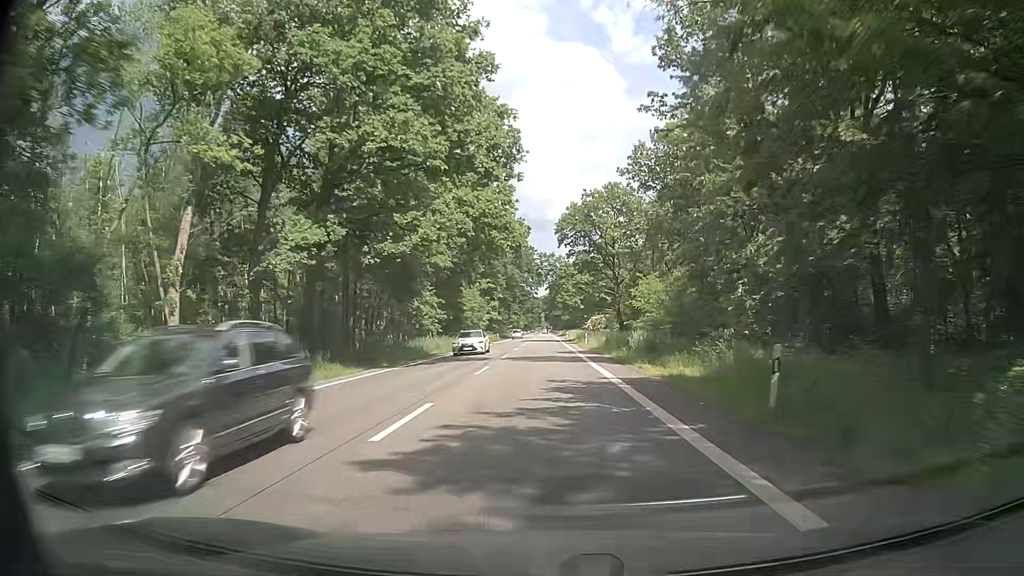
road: secondary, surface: asphalt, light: Day
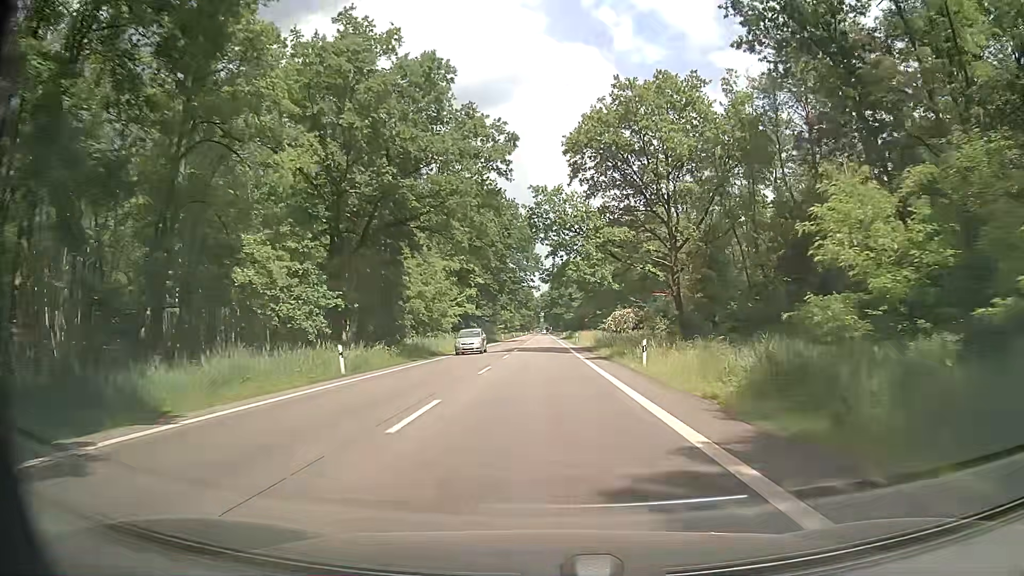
(0.0, +35.9) m; 0°
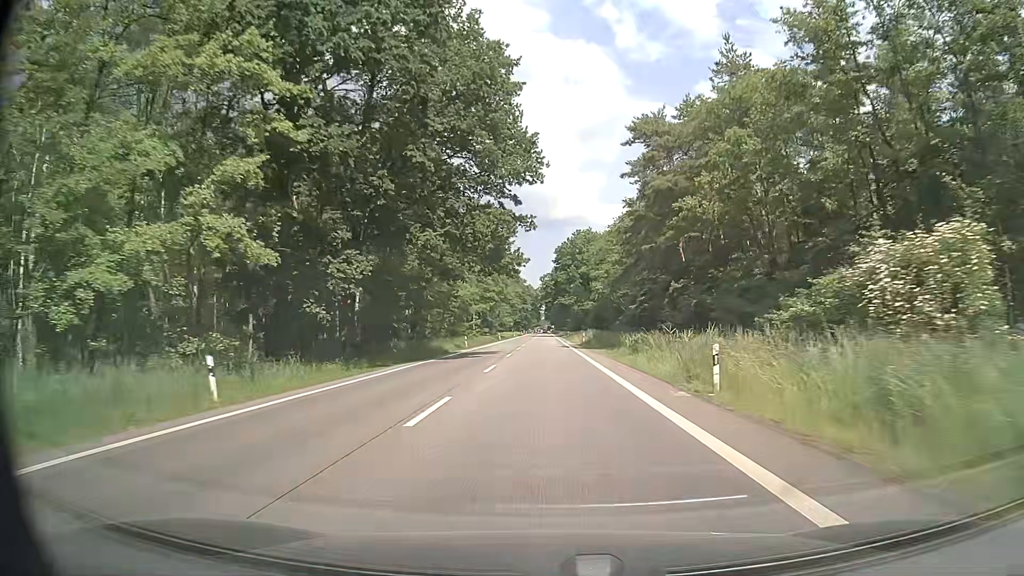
(+0.3, +60.4) m; 0°
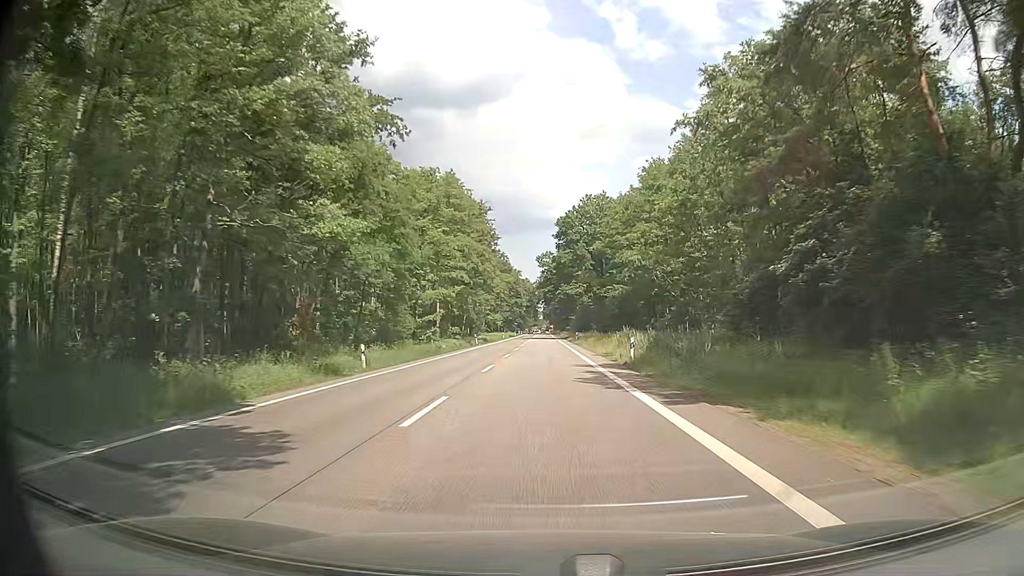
(+0.3, +36.6) m; 0°
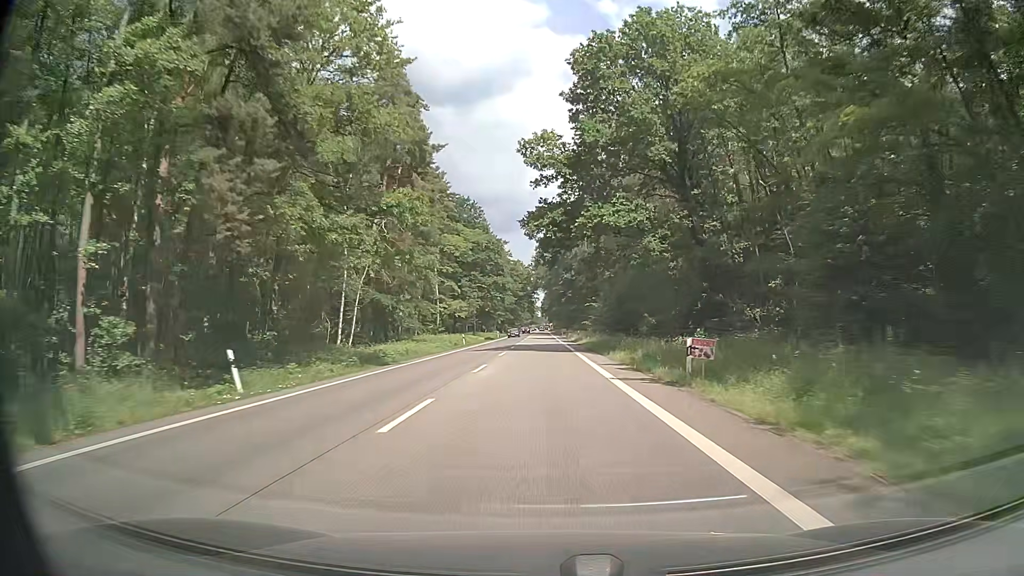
(+0.3, +61.6) m; 0°
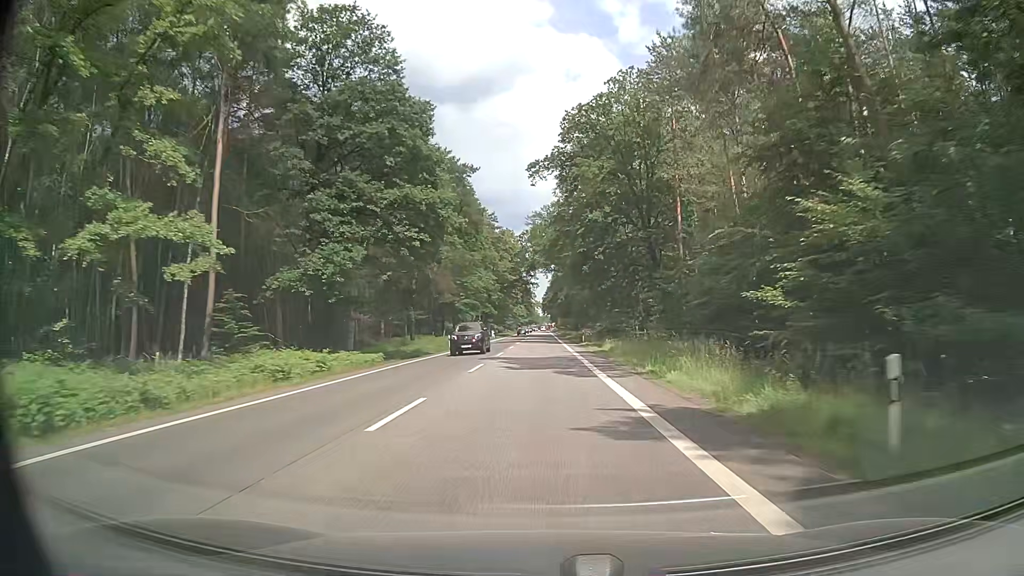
(+0.3, +60.5) m; 0°
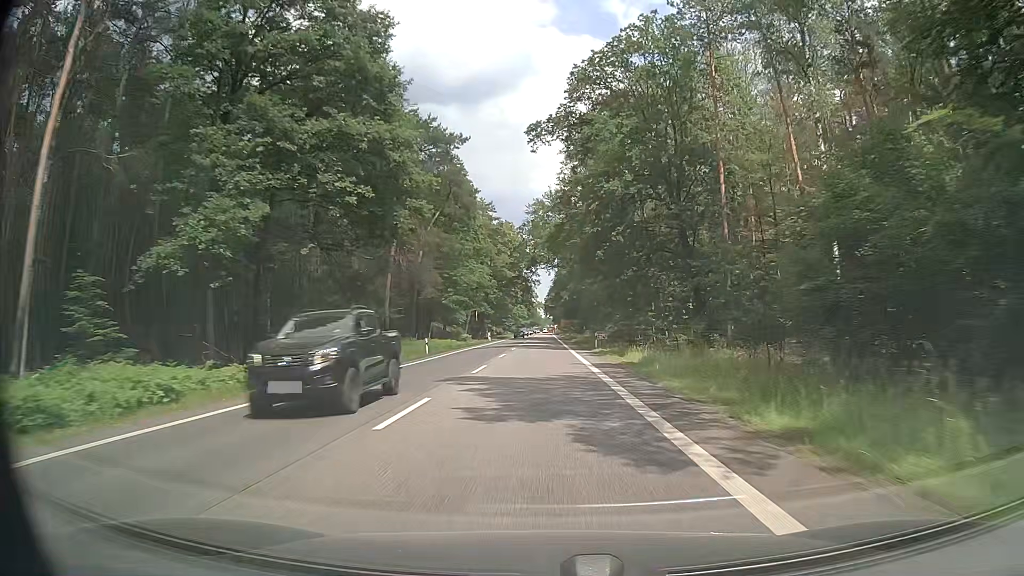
(0.0, +11.8) m; 0°
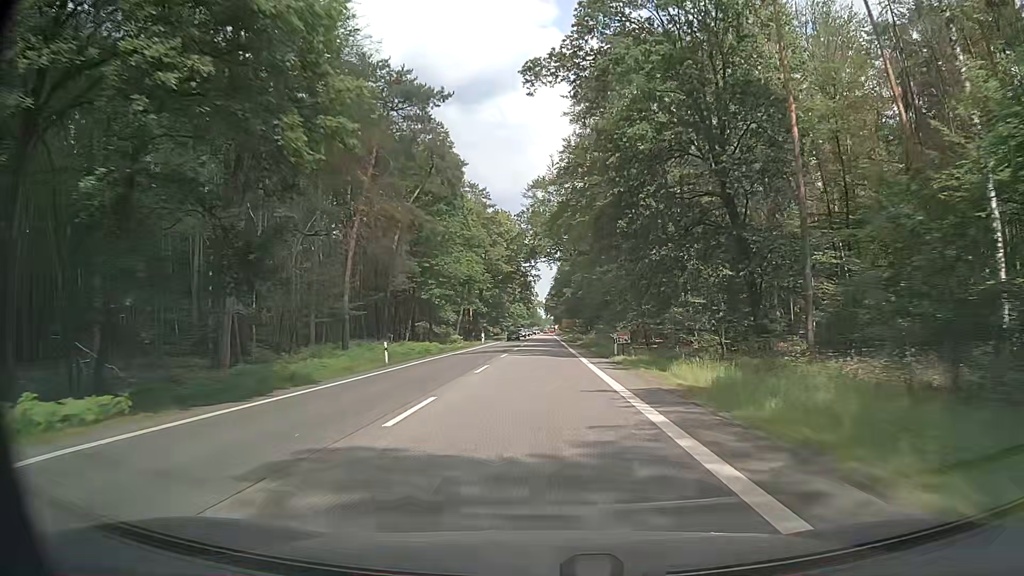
(+0.1, +11.8) m; +1°
